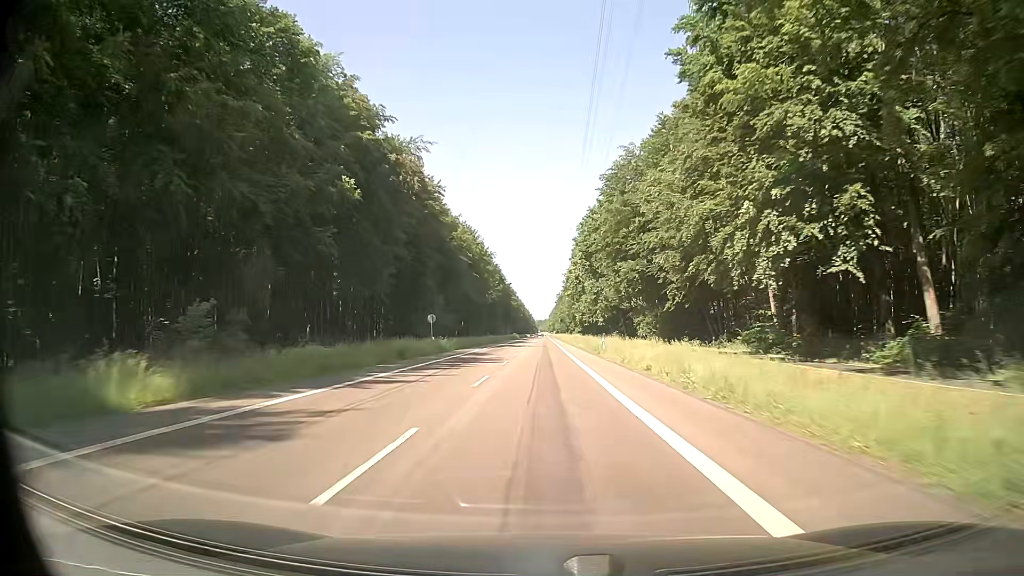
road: secondary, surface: asphalt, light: Day
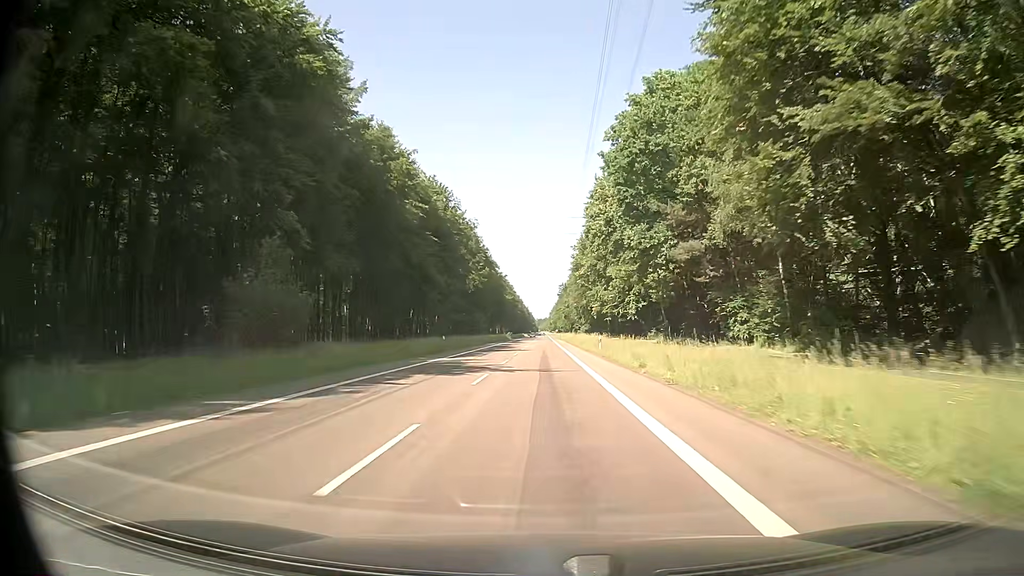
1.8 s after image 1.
(-0.1, +47.0) m; 0°
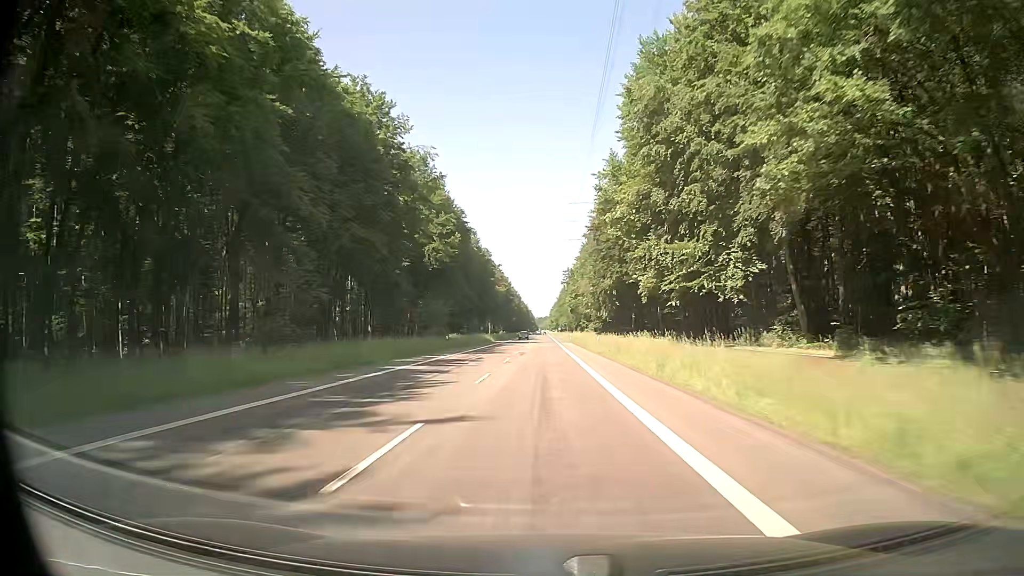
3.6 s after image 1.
(0.0, +47.2) m; 0°
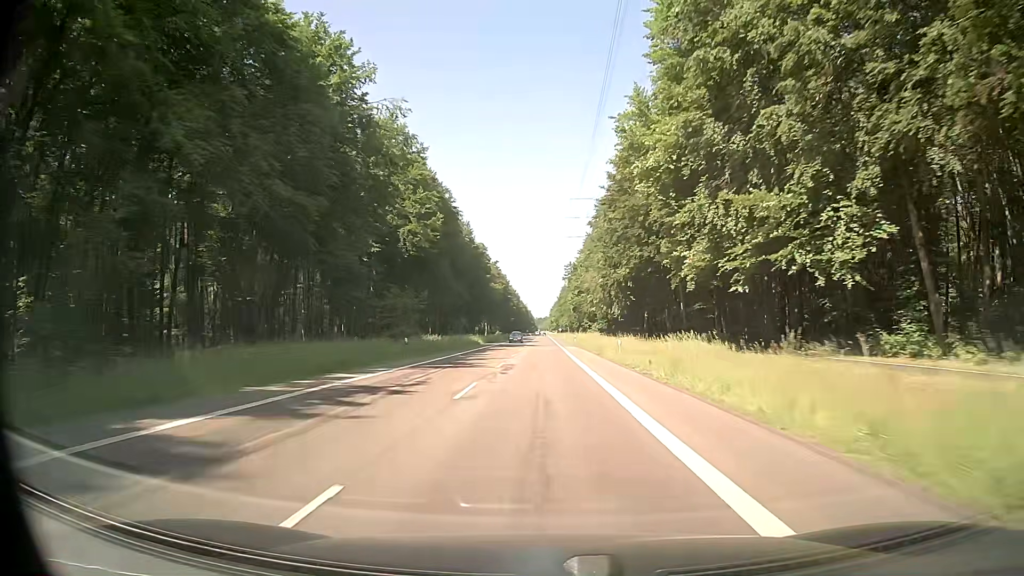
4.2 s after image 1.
(-0.1, +15.8) m; 0°
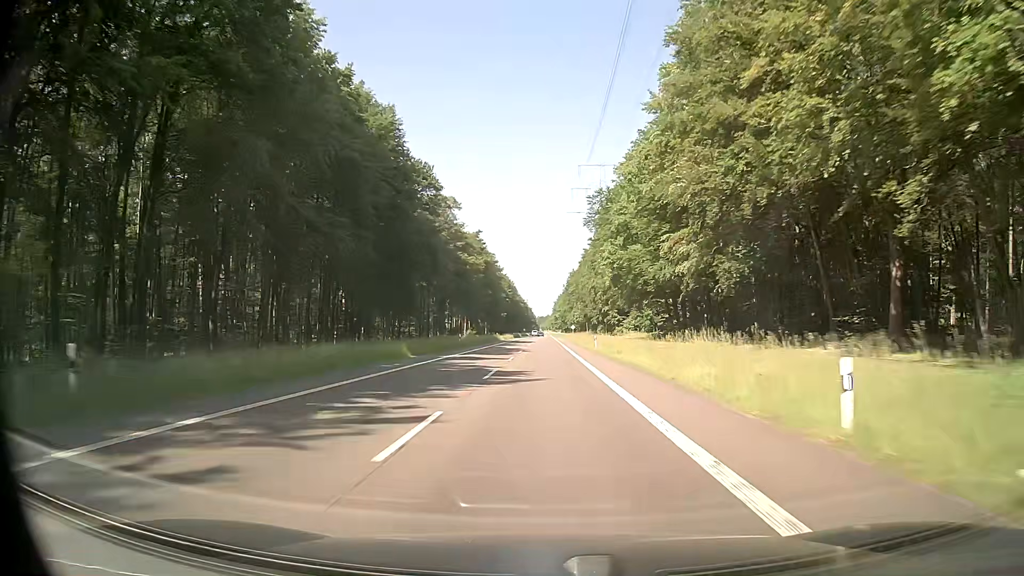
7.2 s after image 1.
(+0.1, +79.0) m; 0°
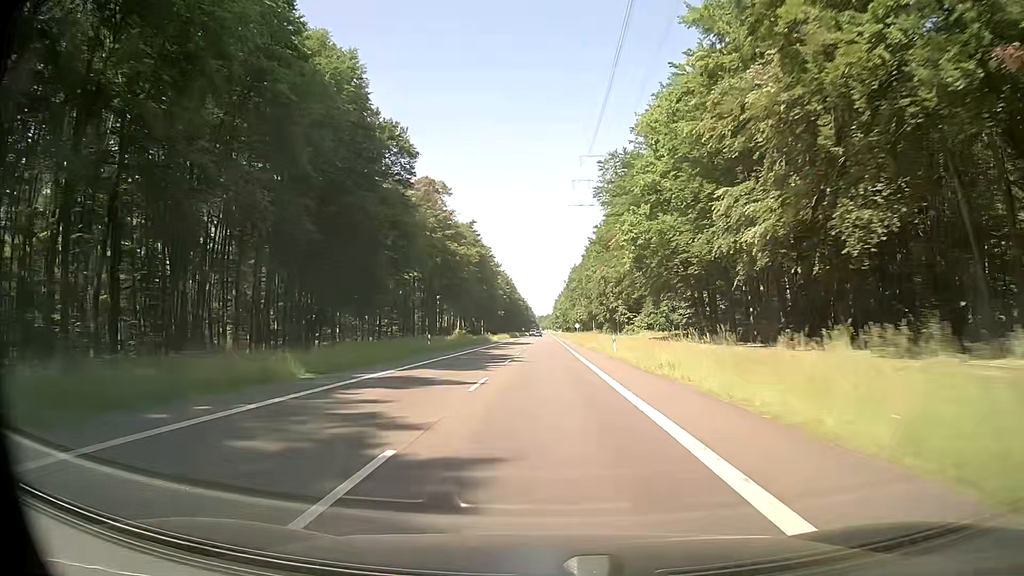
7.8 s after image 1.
(0.0, +15.8) m; 0°
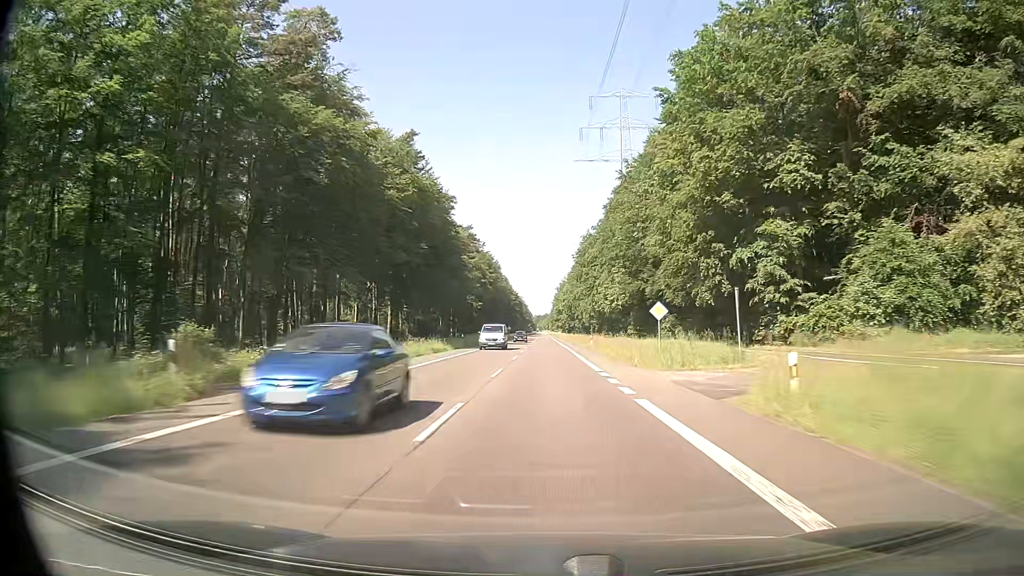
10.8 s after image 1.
(-0.1, +79.0) m; 0°
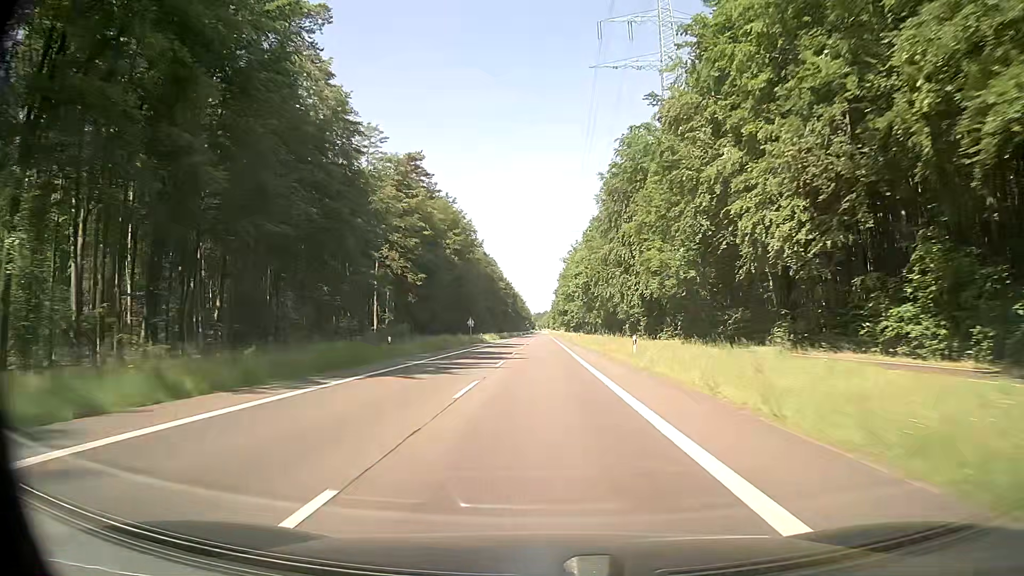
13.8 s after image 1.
(+0.4, +78.9) m; 0°
(0, +10) (0, +20) (0, +30) (0, +40) (0, +50) (0, +60) (0, +70) (0, +80) (0, +90) (0, +100) m
